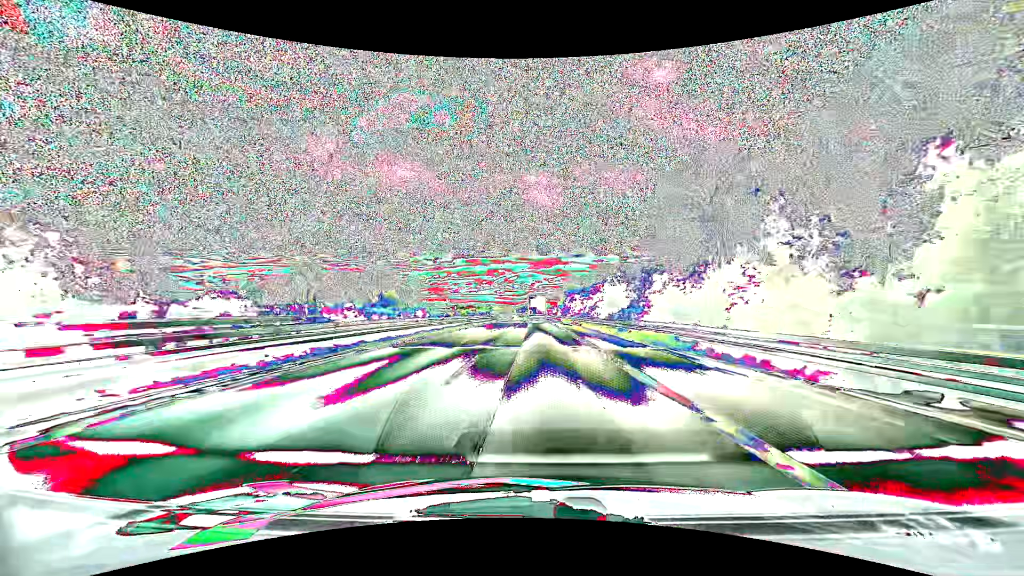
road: motorway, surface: asphalt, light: Day
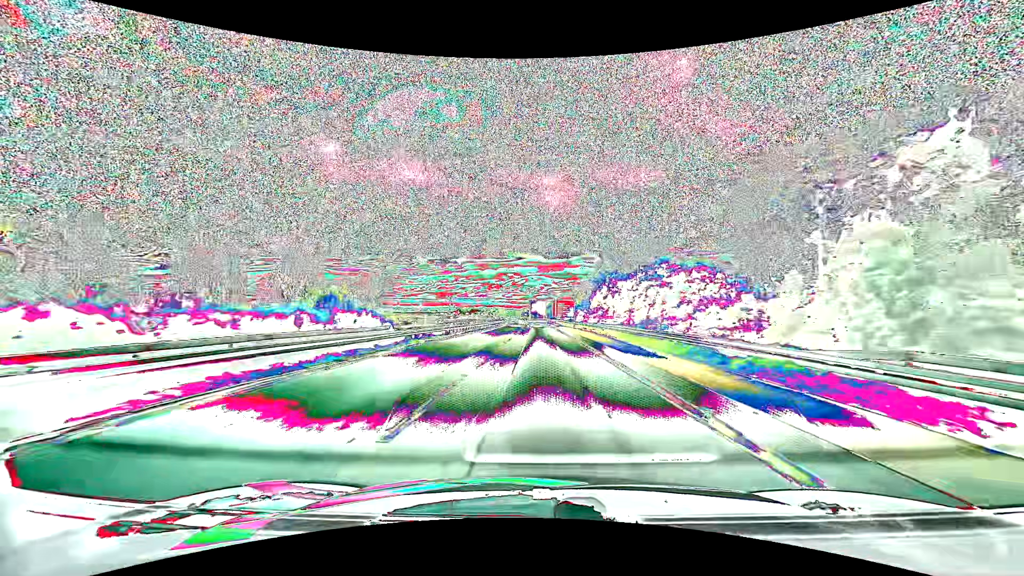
(-0.3, +57.1) m; -1°
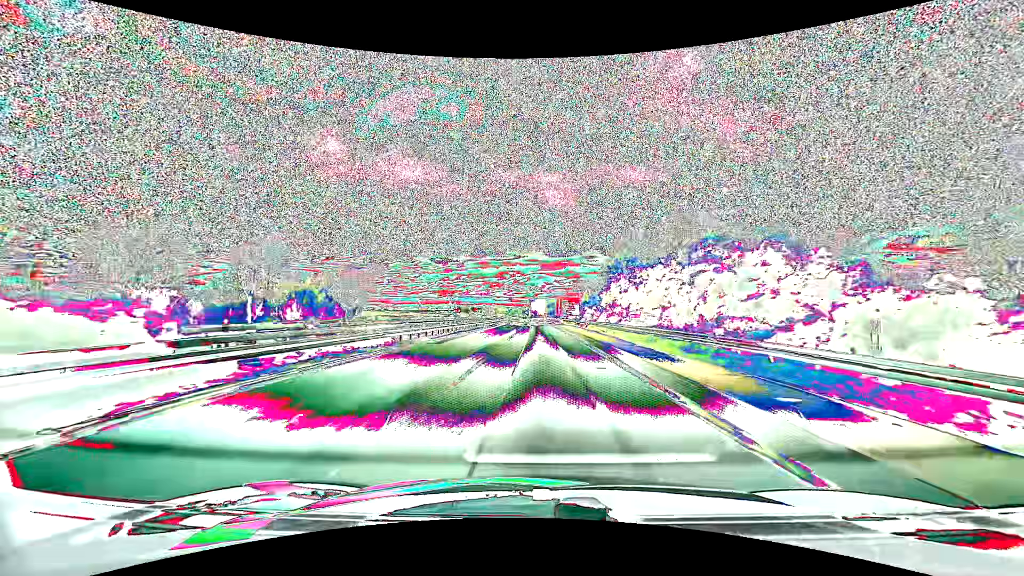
(-0.1, +14.7) m; 0°
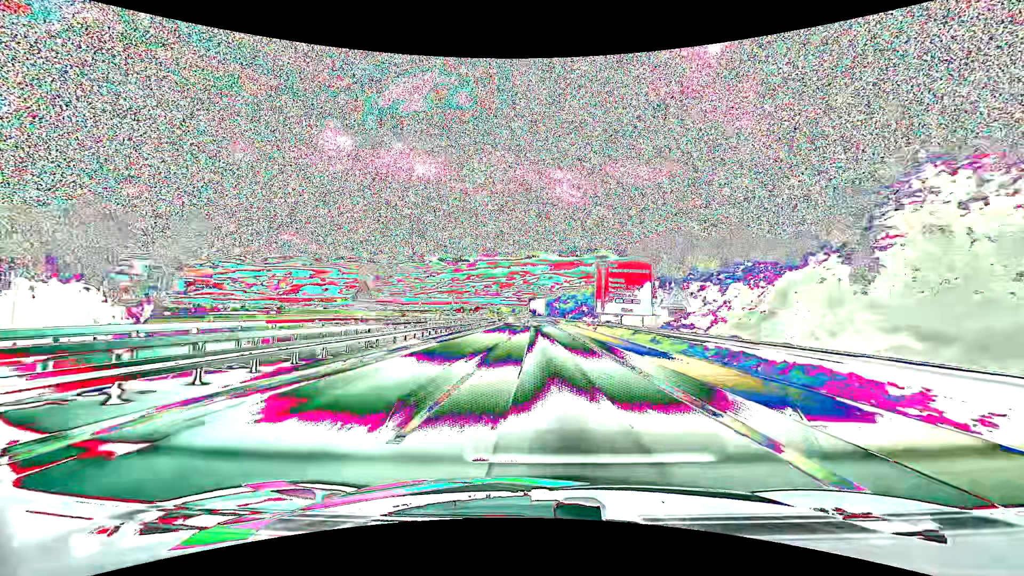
(-0.6, +75.8) m; -1°
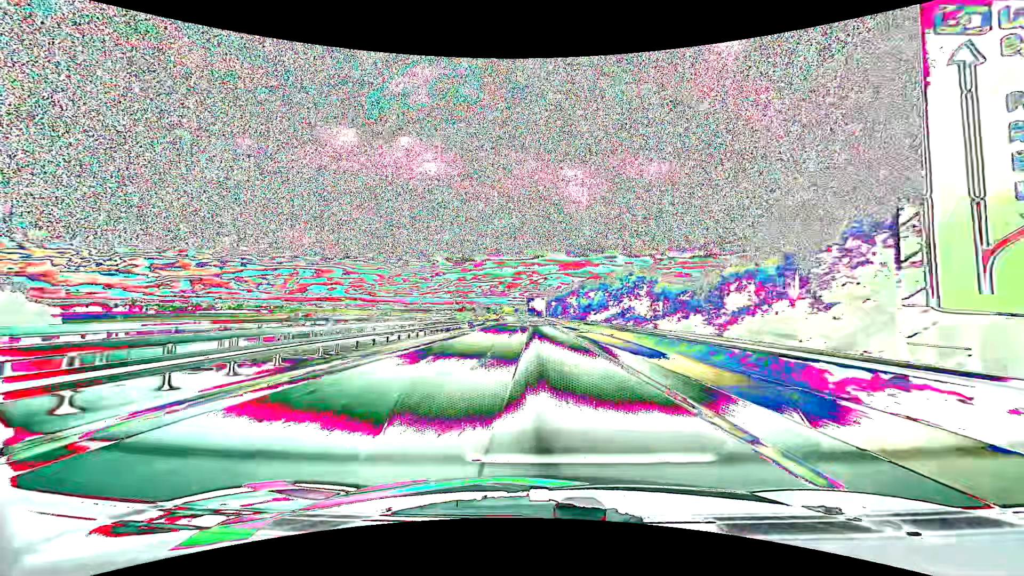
(-0.2, +47.1) m; -1°
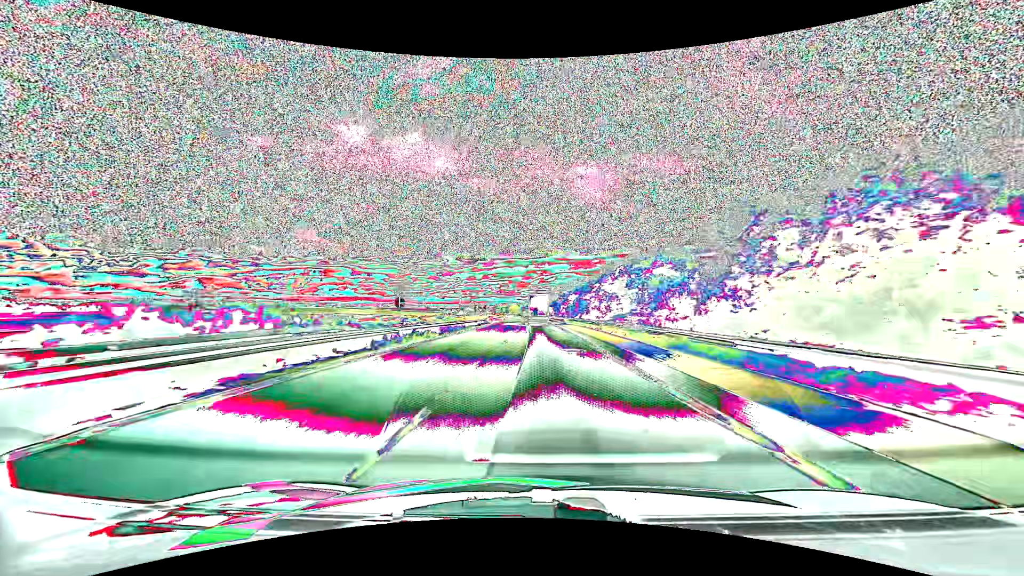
(-0.4, +47.6) m; -1°
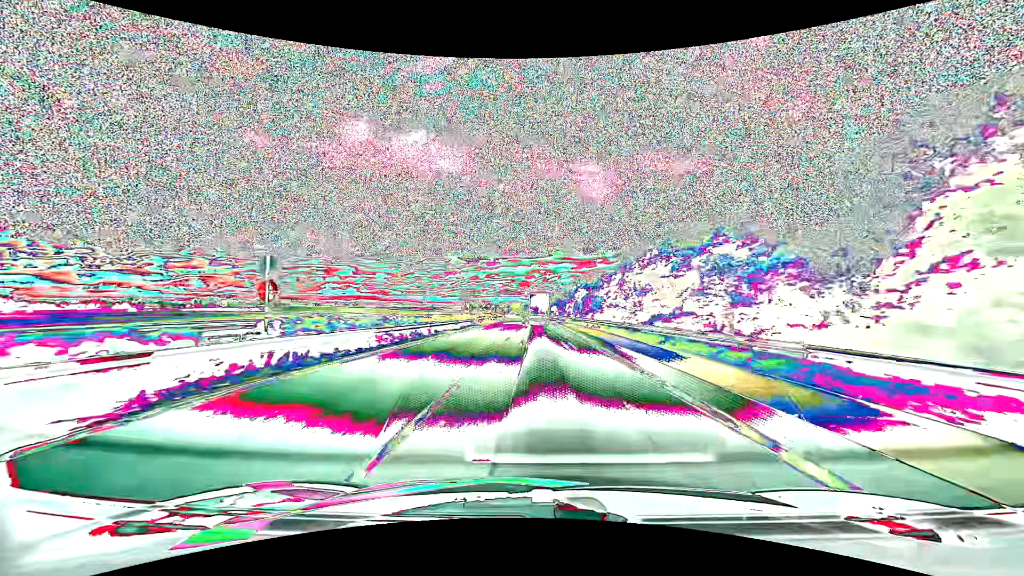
(0.0, +15.7) m; 0°
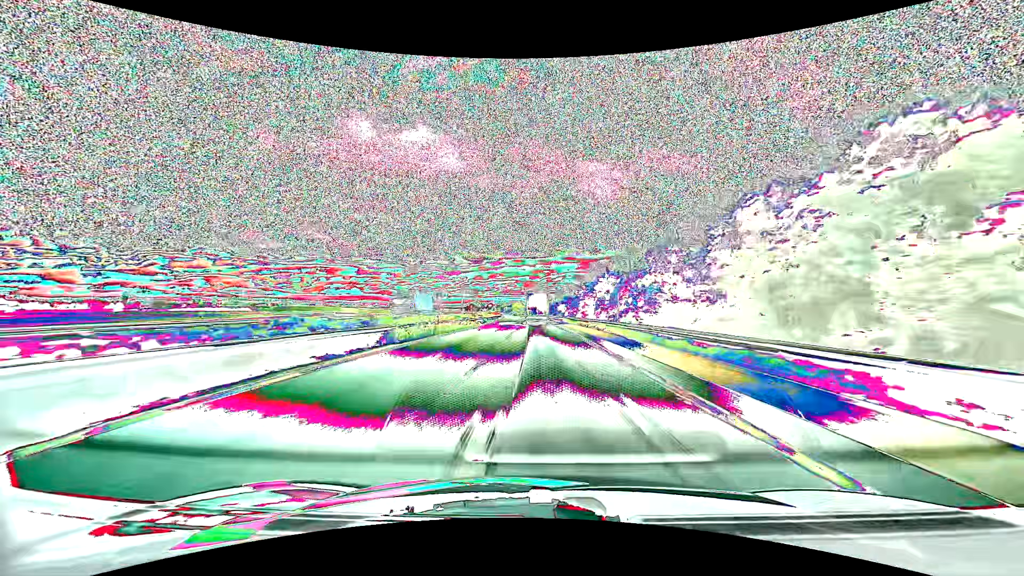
(-0.1, +30.9) m; 0°
(0, +10) (0, +20) (0, +30) (0, +40) (0, +50) (0, +60) (-1, +70) (-1, +80) (-1, +90) (-2, +100) m
